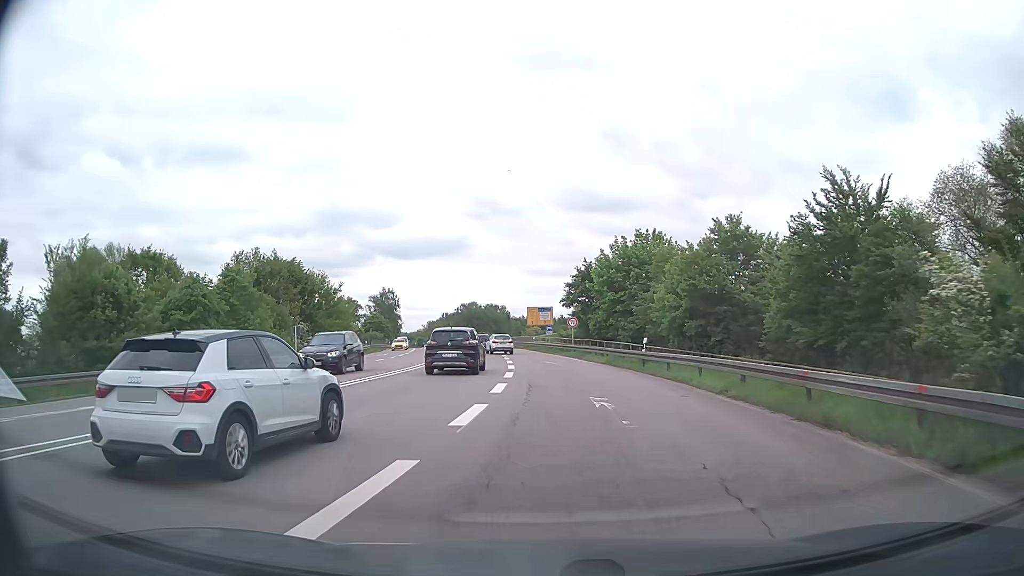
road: motorway_link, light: Day
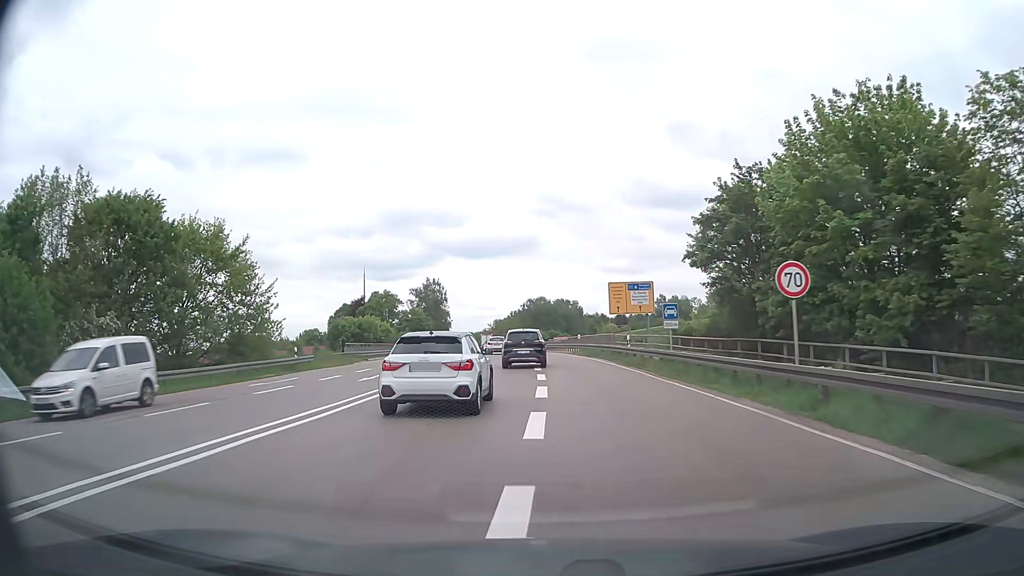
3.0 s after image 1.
(-1.3, +37.7) m; -6°
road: trunk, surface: asphalt
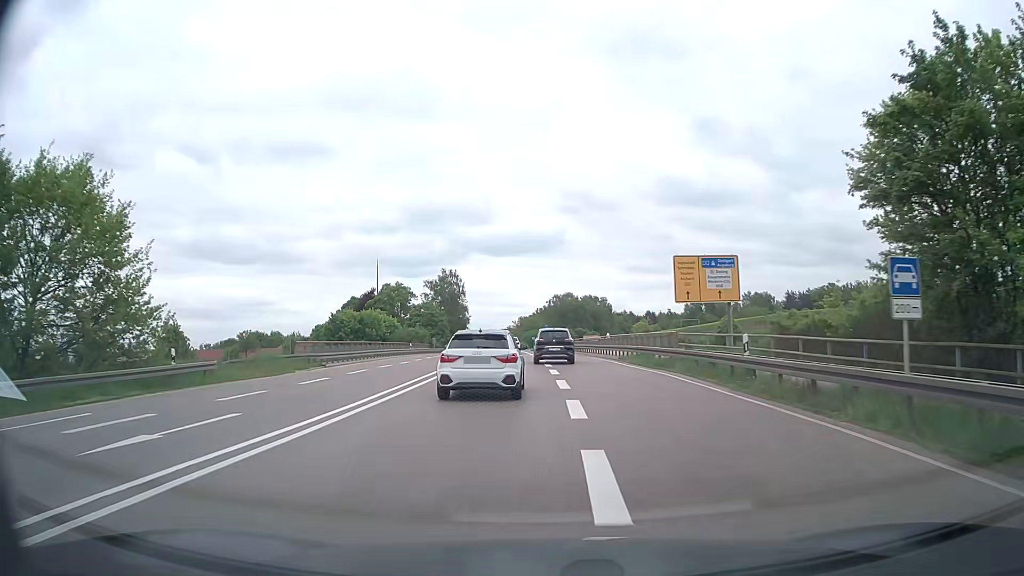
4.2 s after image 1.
(-0.4, +16.1) m; -2°
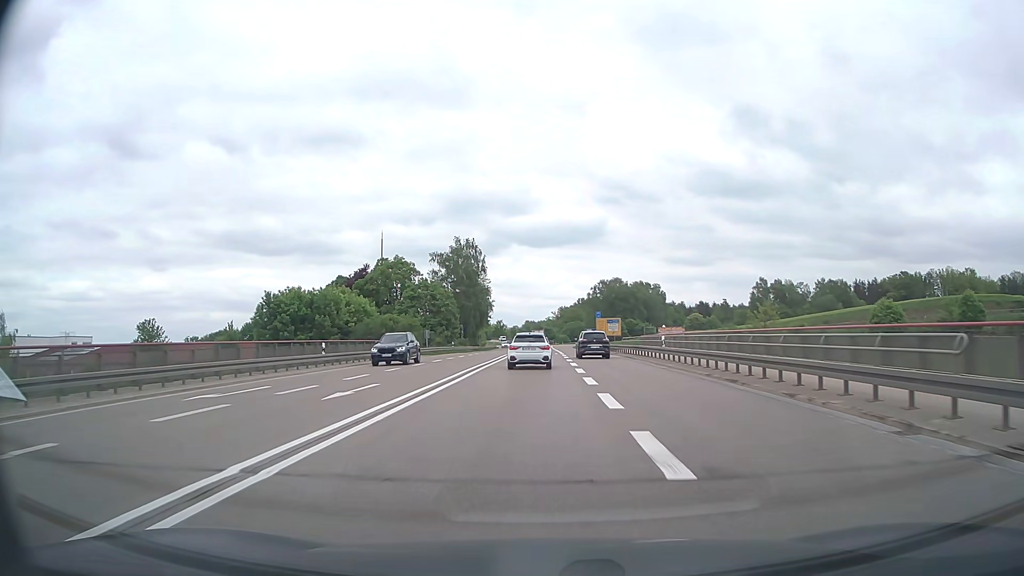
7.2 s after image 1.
(-1.4, +40.8) m; -3°
(0, +10) (0, +20) (0, +30) (0, +40) (0, +50) (0, +60) (0, +70) (0, +80) (0, +90) (0, +100) m
